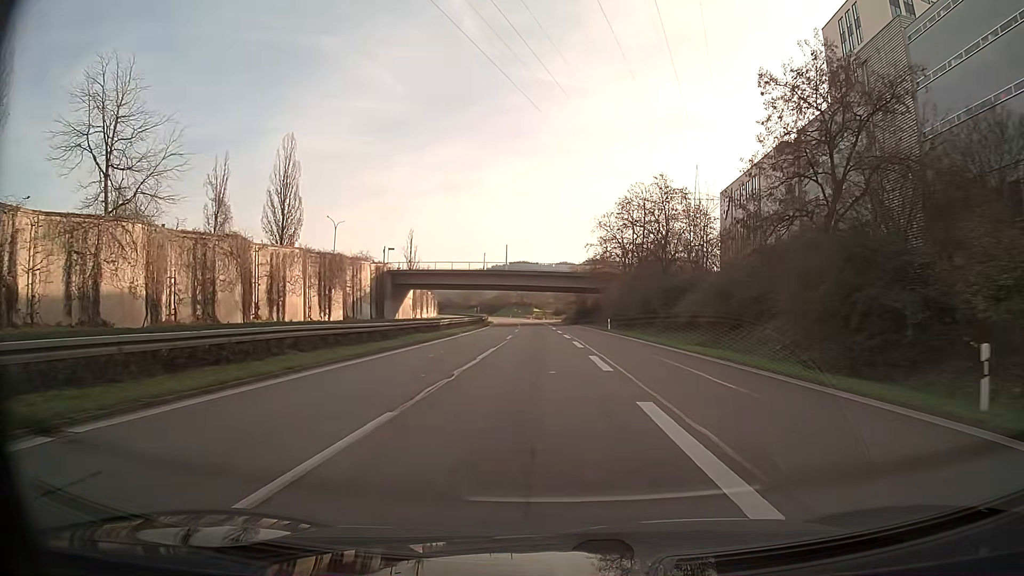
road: trunk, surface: asphalt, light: Day
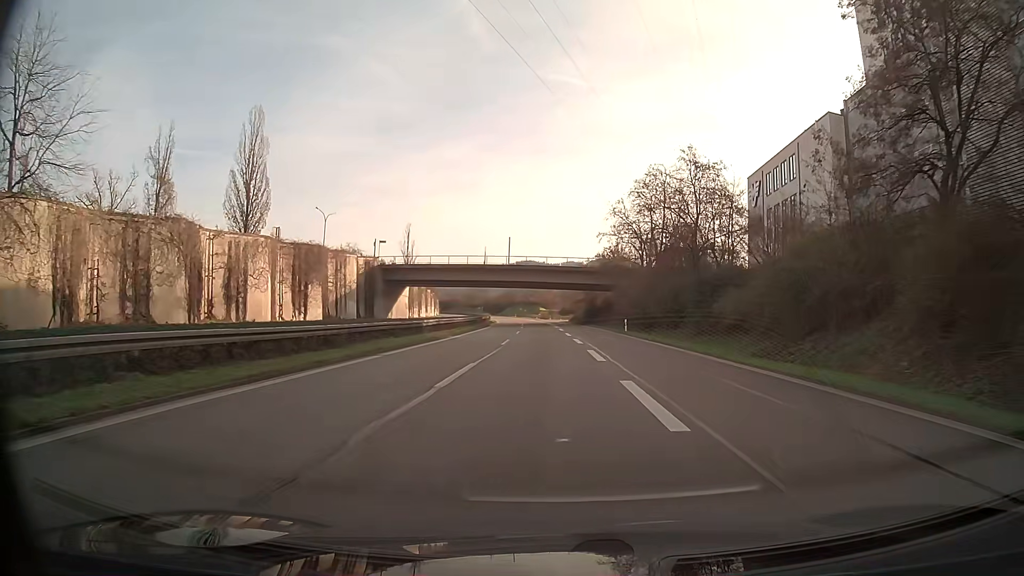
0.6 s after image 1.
(-0.1, +8.6) m; -1°
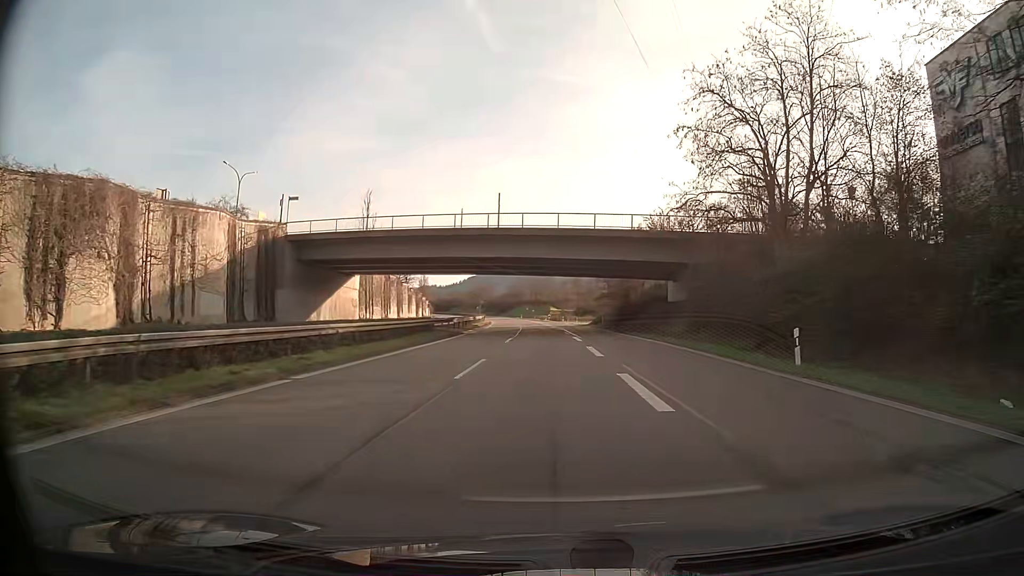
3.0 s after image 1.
(-0.3, +34.4) m; -1°
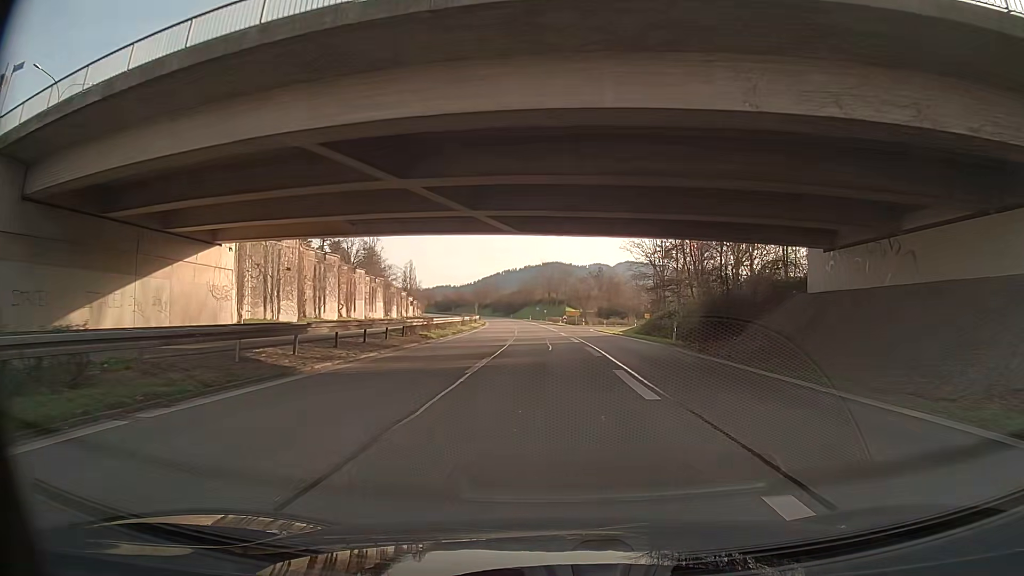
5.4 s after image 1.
(-0.4, +34.6) m; -1°
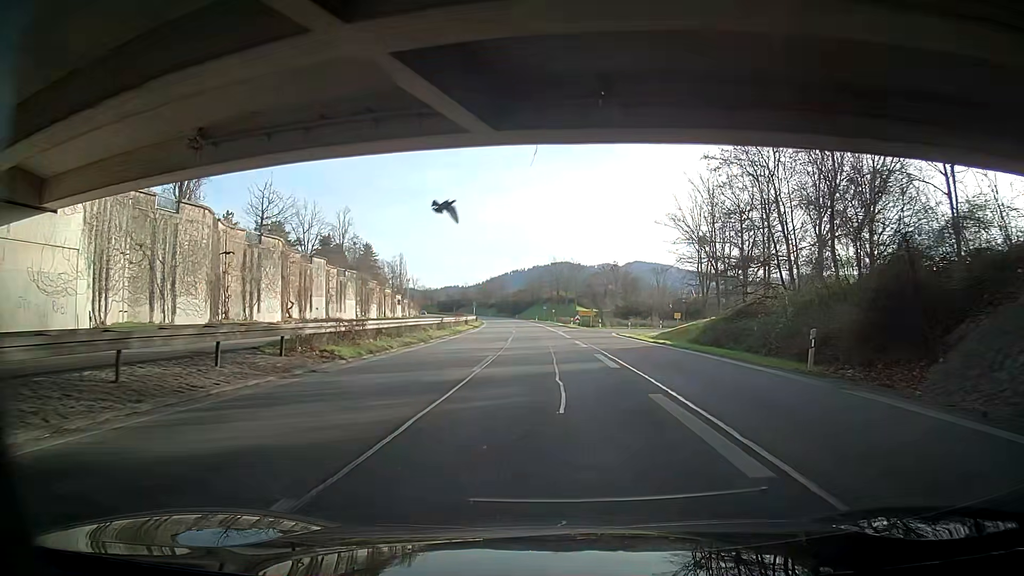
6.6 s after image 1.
(+0.2, +17.4) m; +1°
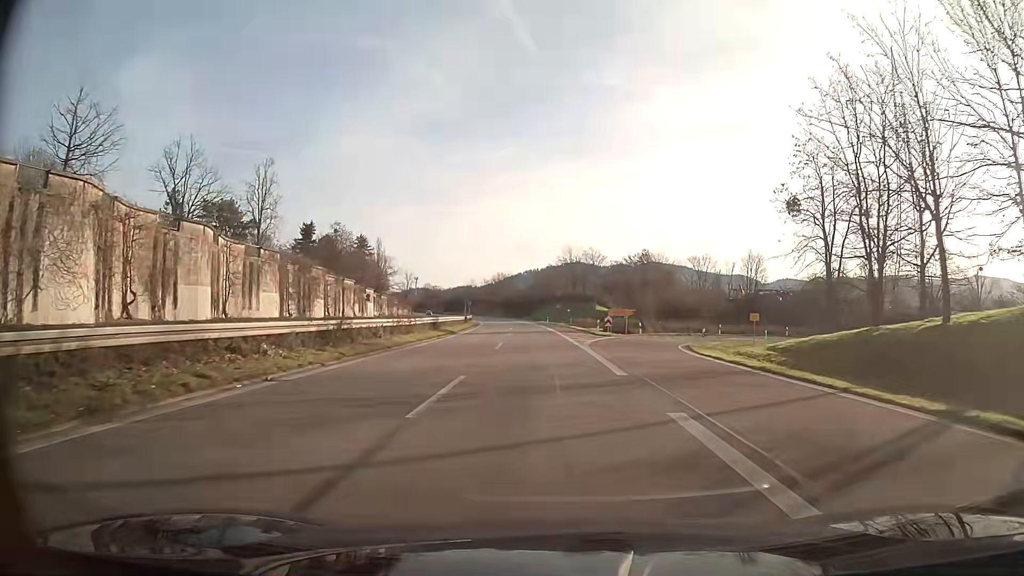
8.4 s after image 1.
(-0.5, +26.1) m; -3°
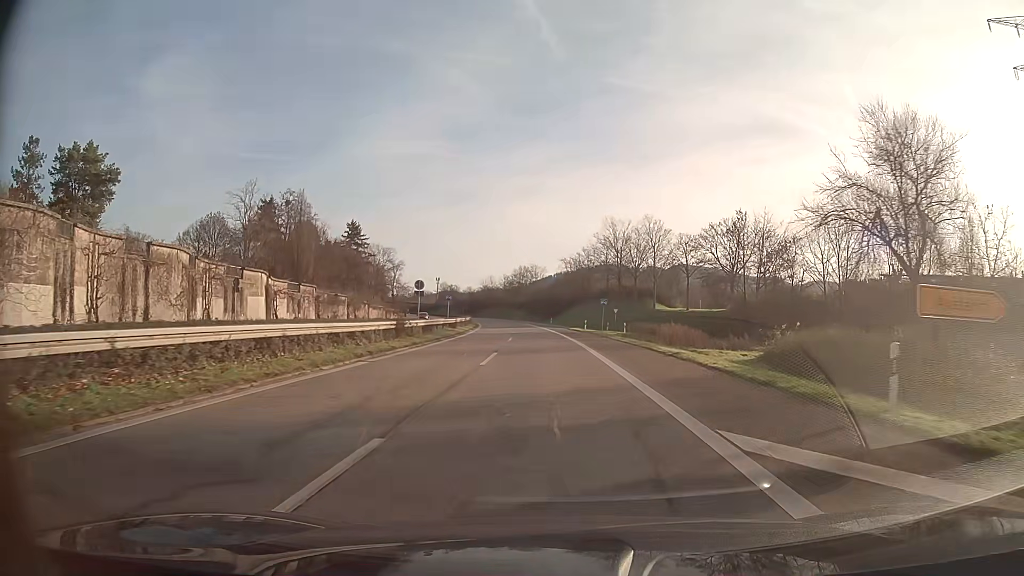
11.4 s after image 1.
(-1.0, +43.5) m; -3°
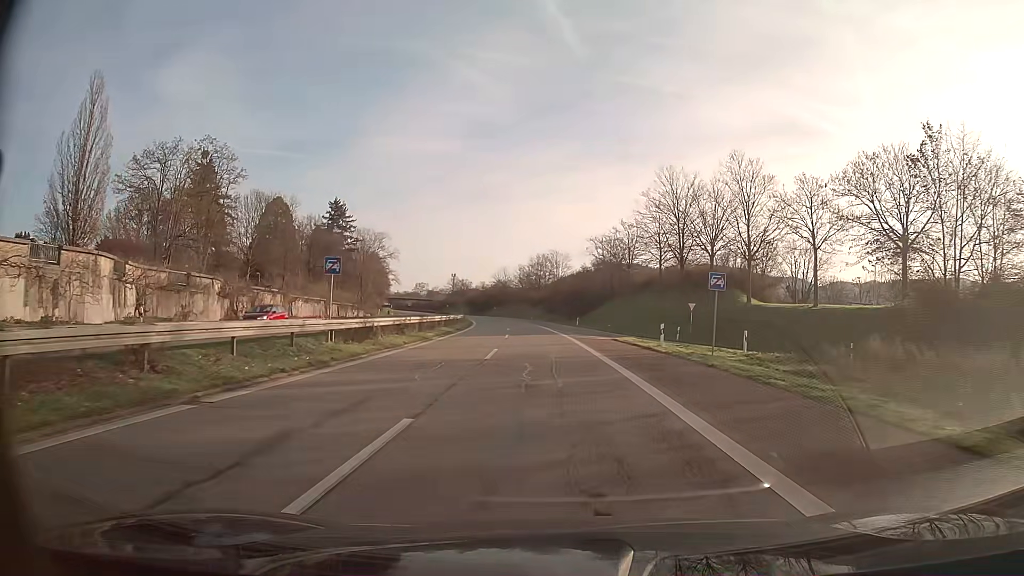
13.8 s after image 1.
(-0.6, +34.8) m; -2°
